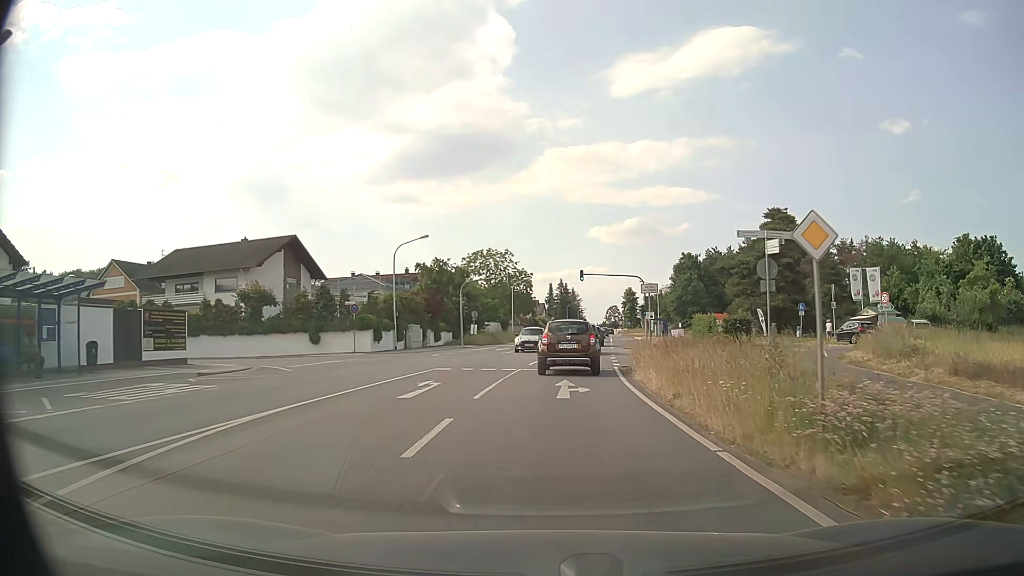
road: primary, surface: asphalt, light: Day
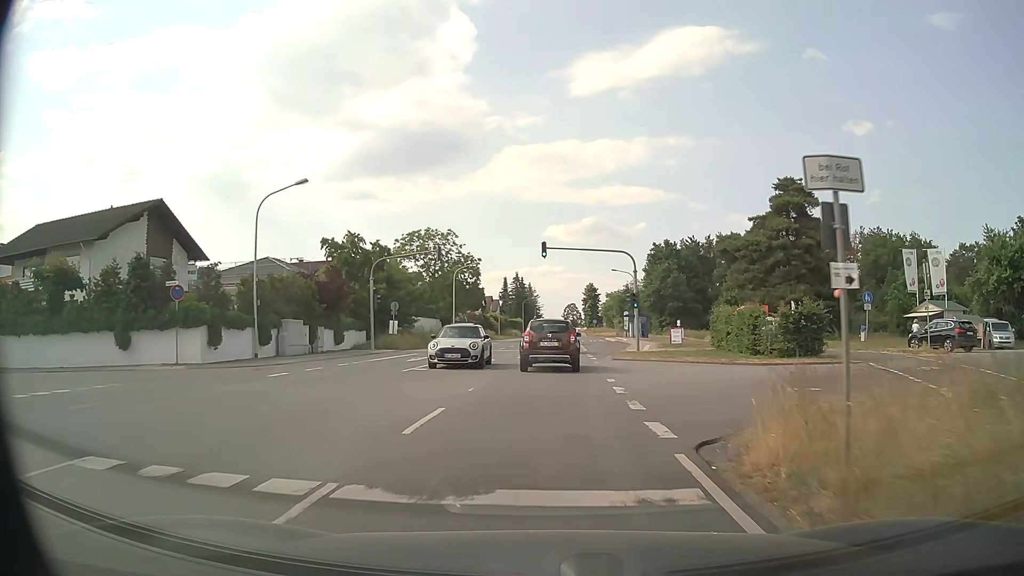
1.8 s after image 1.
(+0.6, +17.3) m; +4°
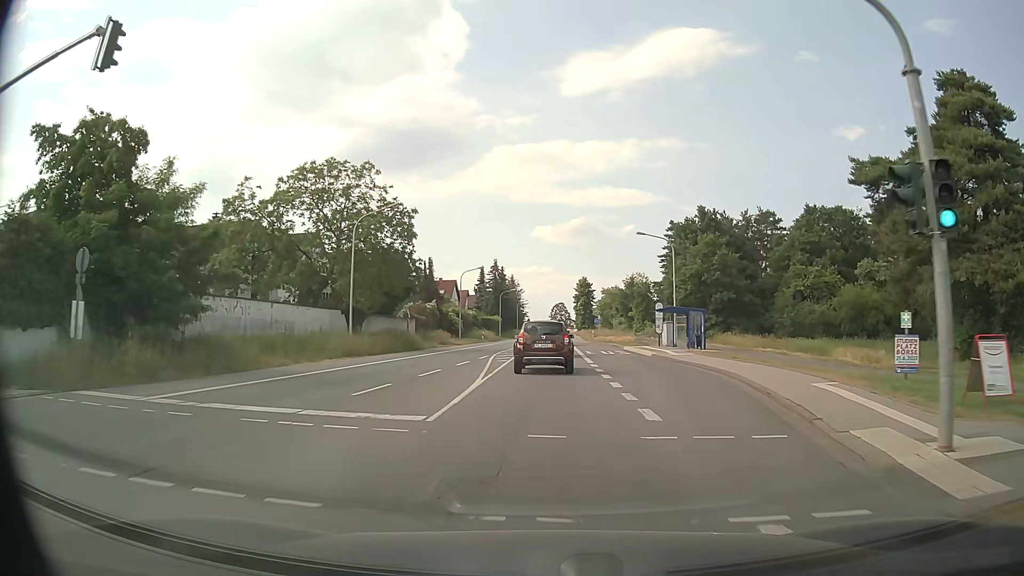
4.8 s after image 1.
(+0.5, +31.2) m; +1°
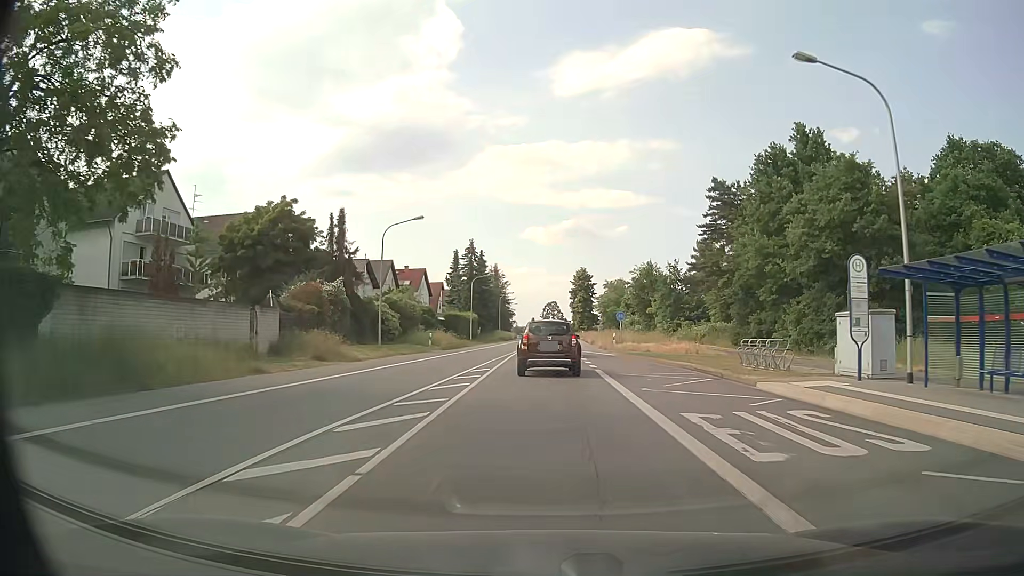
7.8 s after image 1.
(+0.1, +31.2) m; +1°
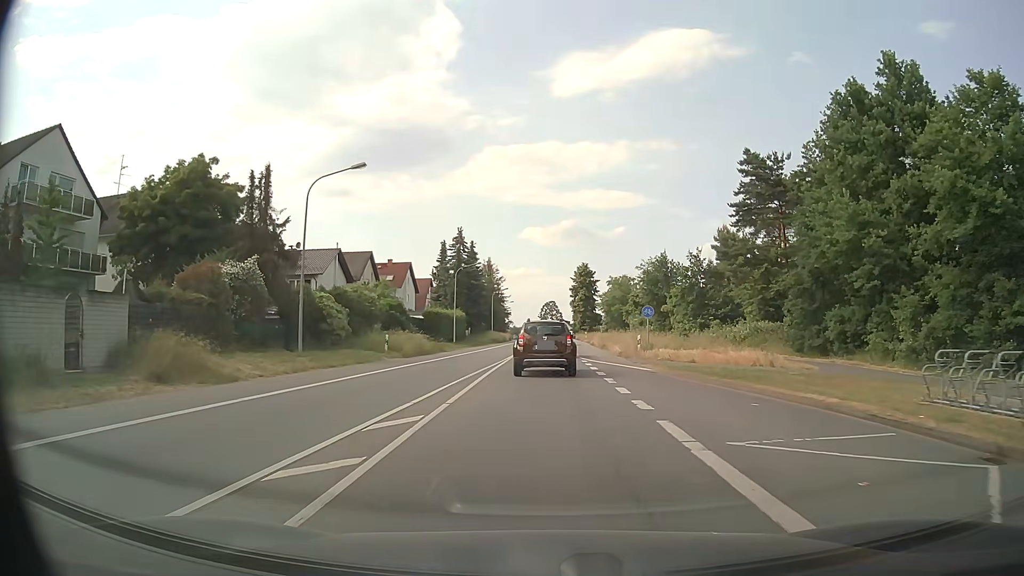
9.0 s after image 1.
(0.0, +12.7) m; 0°
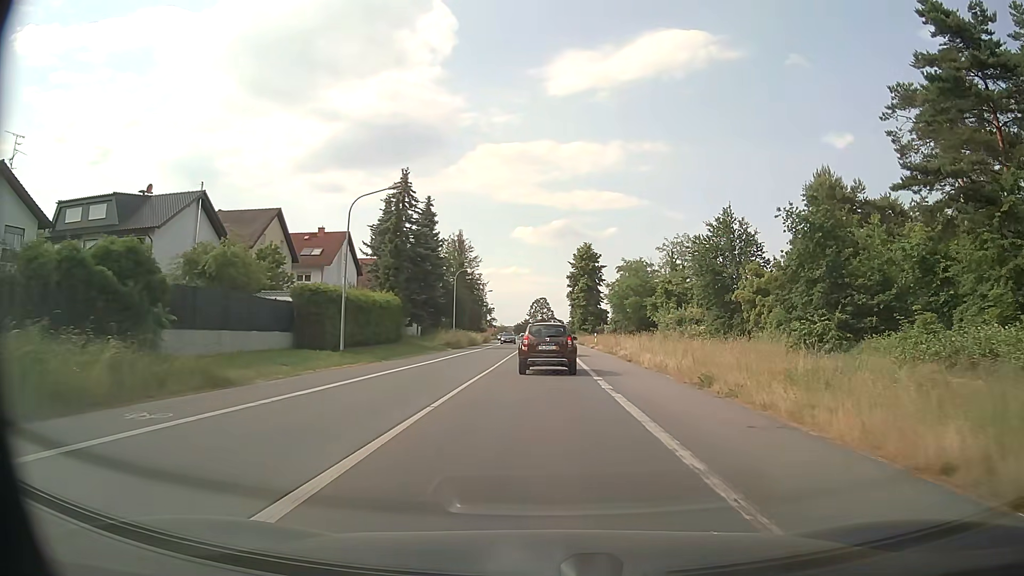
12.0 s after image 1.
(+0.3, +33.5) m; +1°
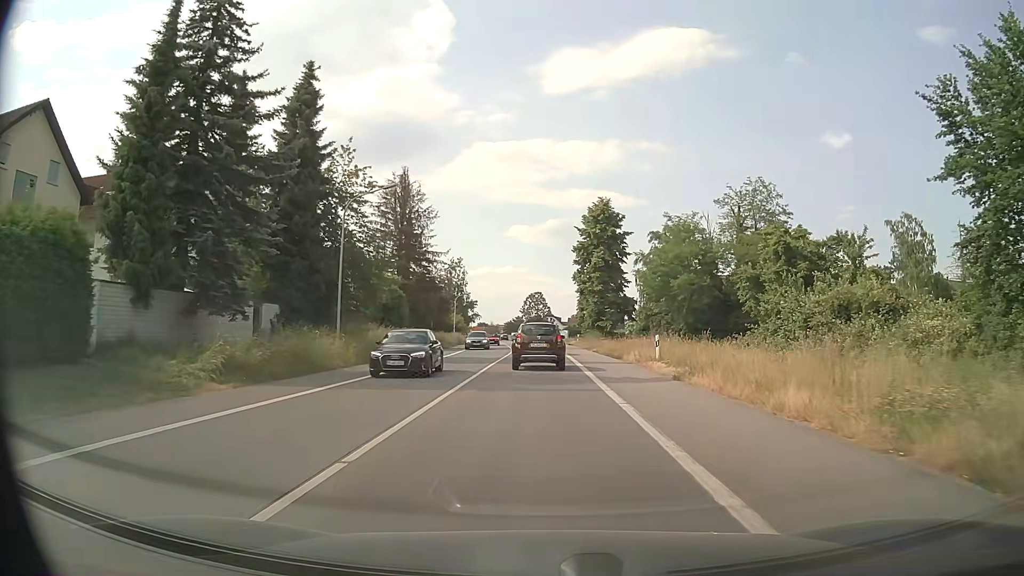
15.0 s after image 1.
(0.0, +36.7) m; 0°
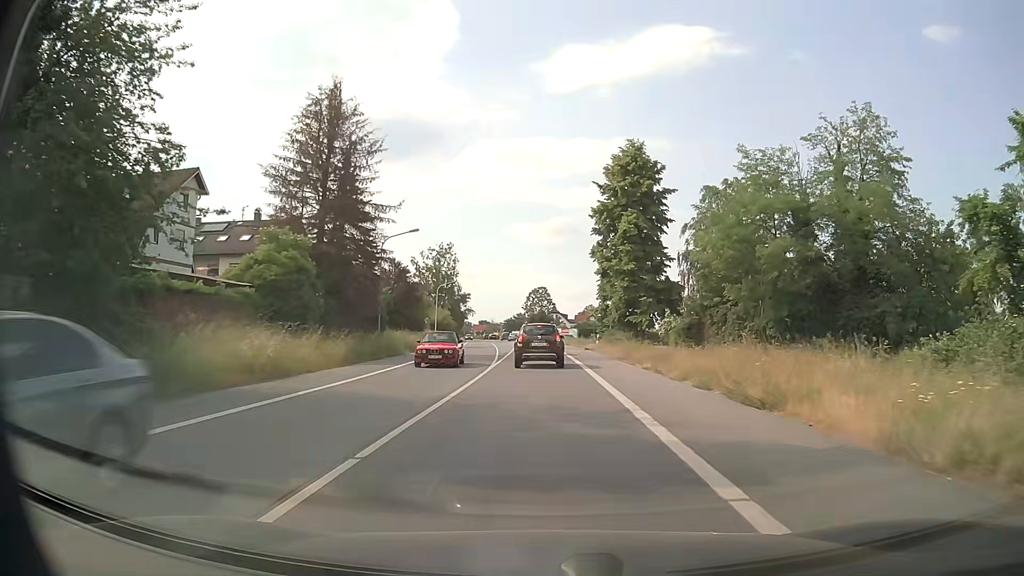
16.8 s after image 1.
(-0.2, +22.1) m; -1°
(0, +10) (0, +20) (0, +30) (0, +40) (0, +50) (-1, +60) (-1, +70) (-2, +80) (-2, +90) (-3, +100) m
